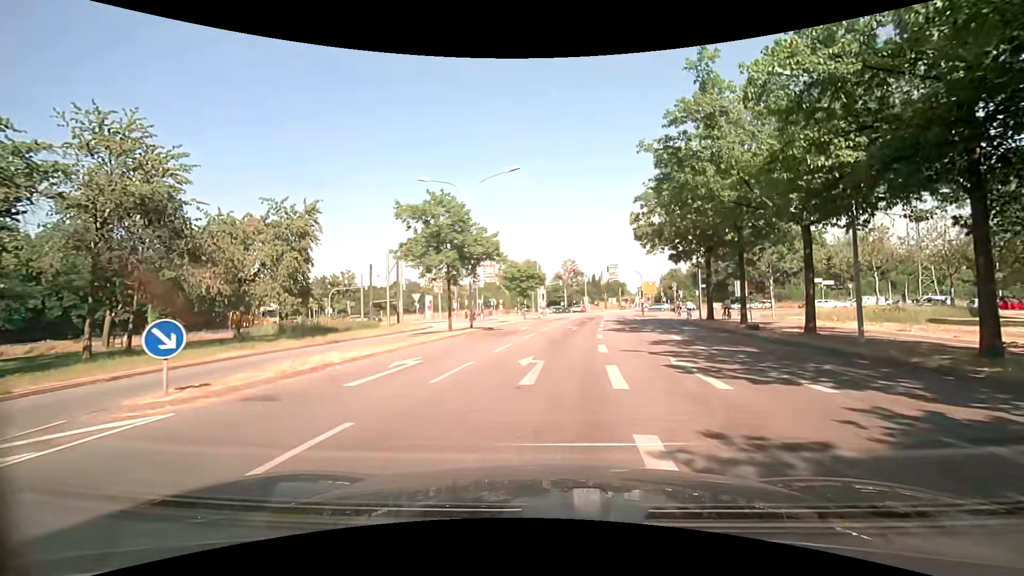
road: secondary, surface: asphalt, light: Day
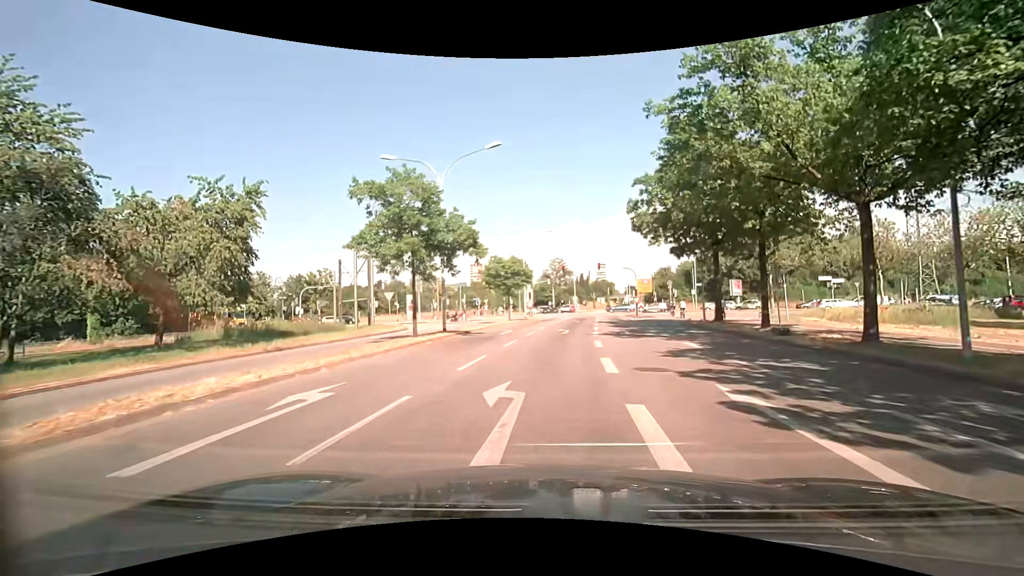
(0.0, +4.5) m; +1°
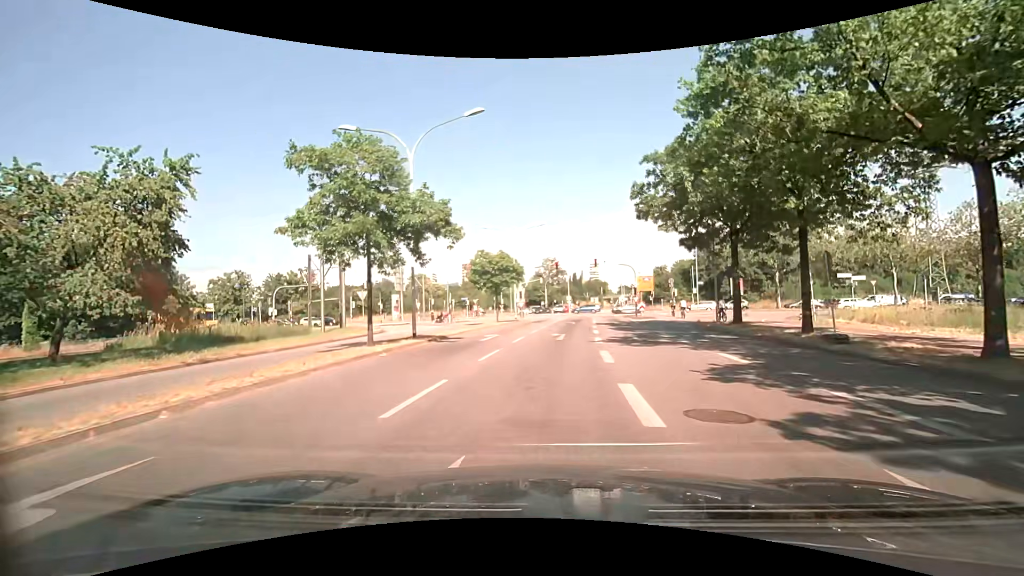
(0.0, +4.5) m; +1°
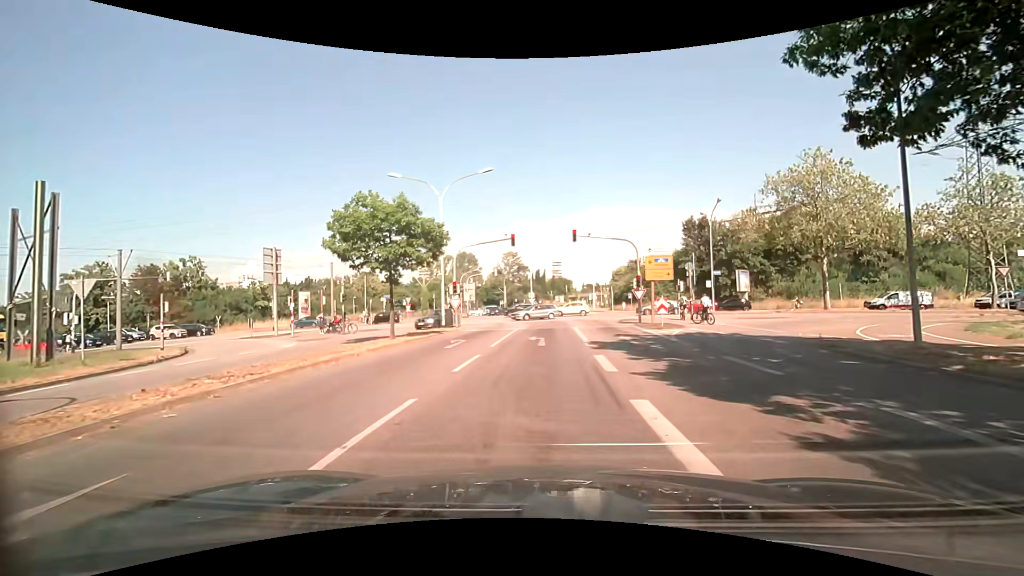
(+0.8, +20.1) m; +4°
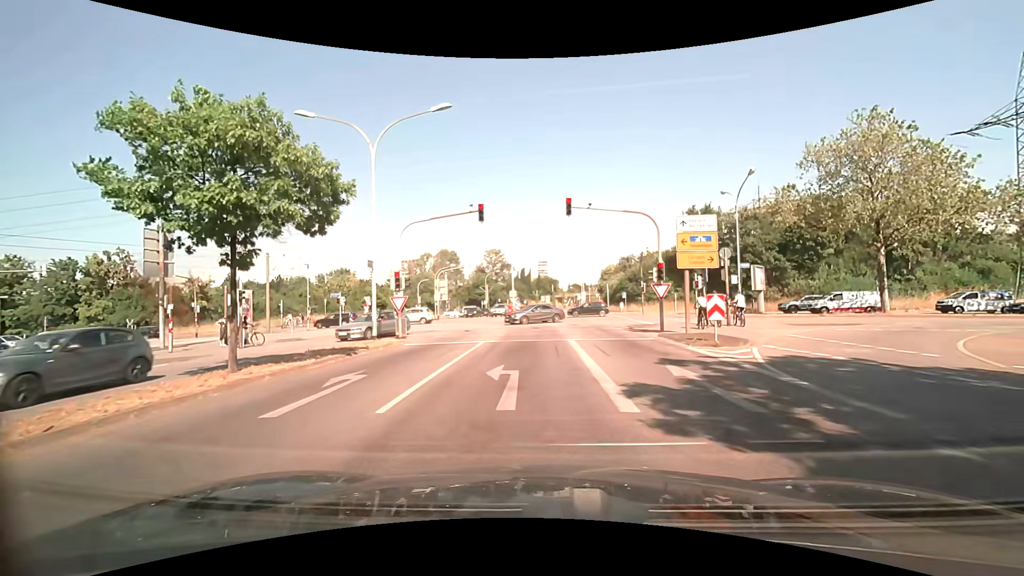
(+0.2, +9.8) m; +2°
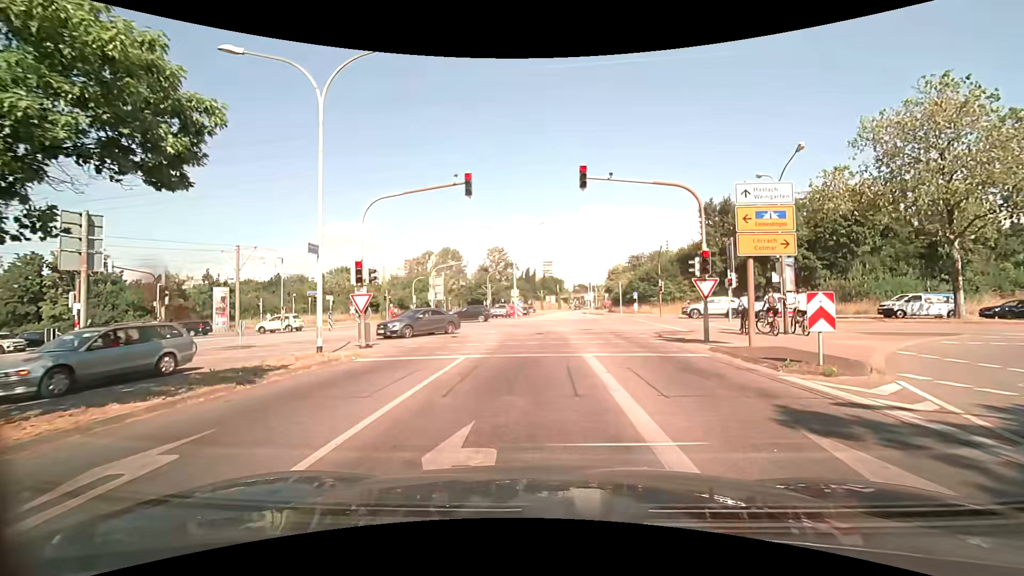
(-0.1, +5.4) m; -1°
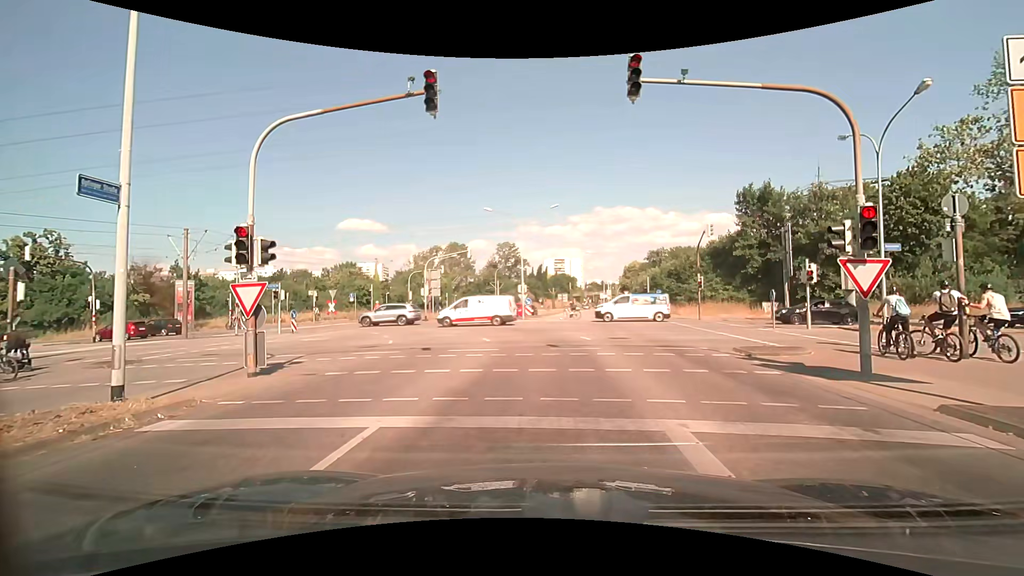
(0.0, +7.4) m; -1°
